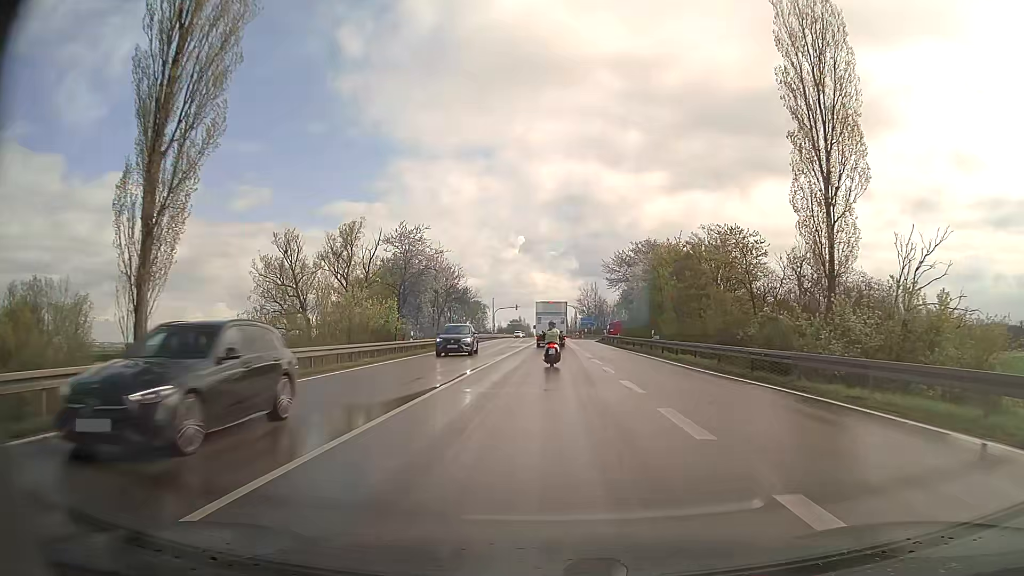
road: secondary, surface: asphalt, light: Day
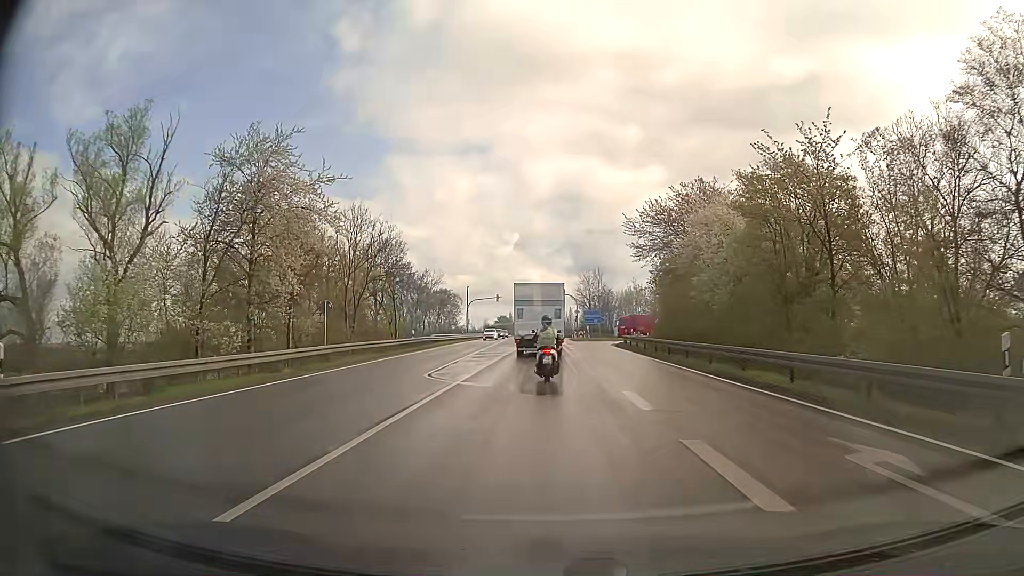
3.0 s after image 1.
(+0.2, +32.7) m; 0°
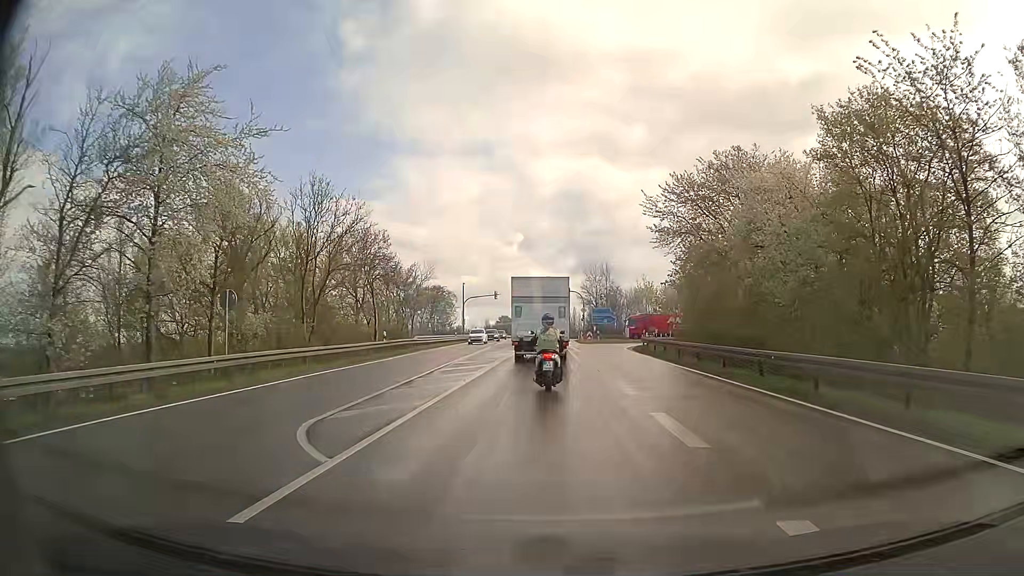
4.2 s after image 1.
(0.0, +9.3) m; 0°
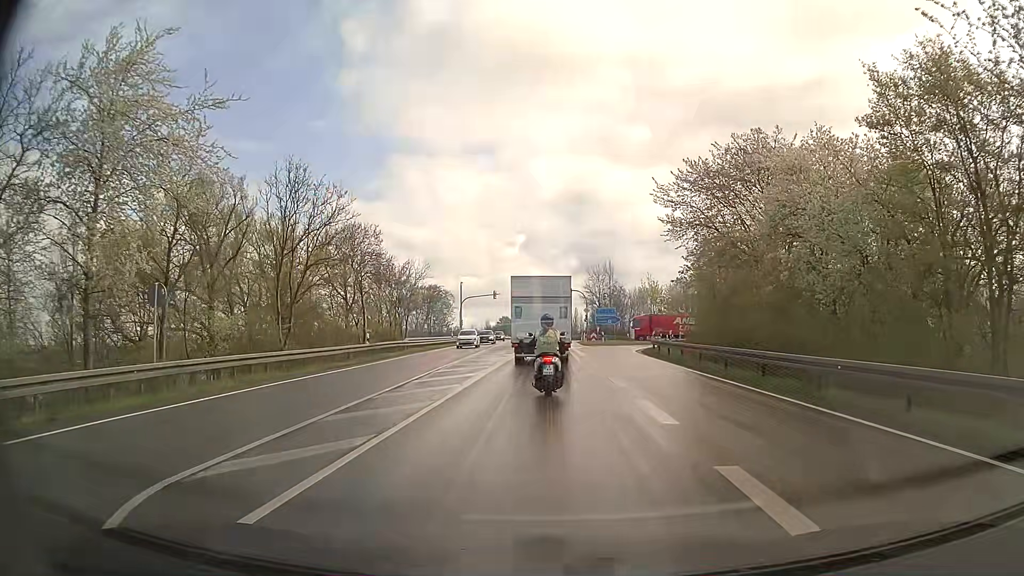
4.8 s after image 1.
(0.0, +4.0) m; 0°
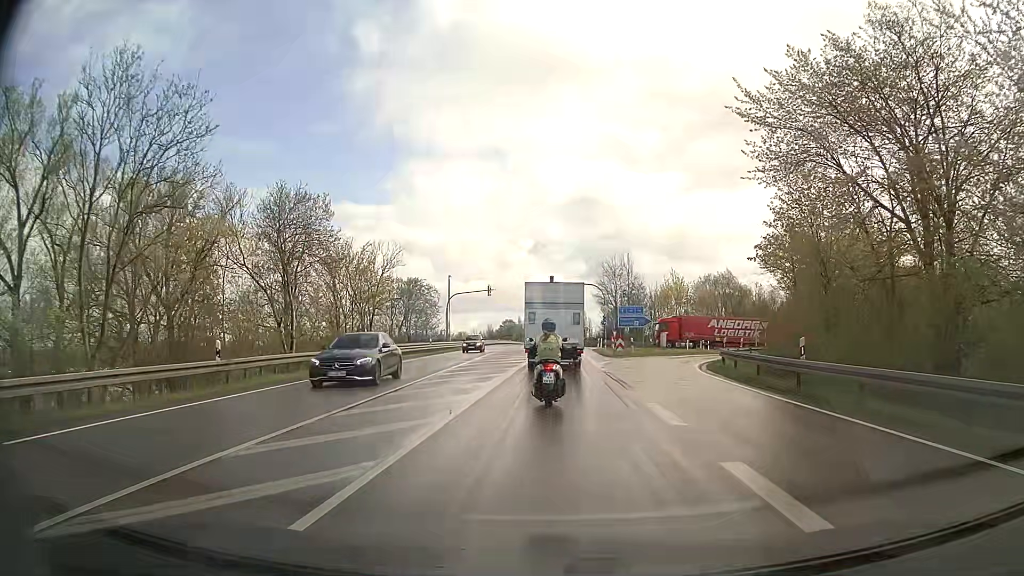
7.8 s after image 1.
(-0.1, +17.6) m; -1°
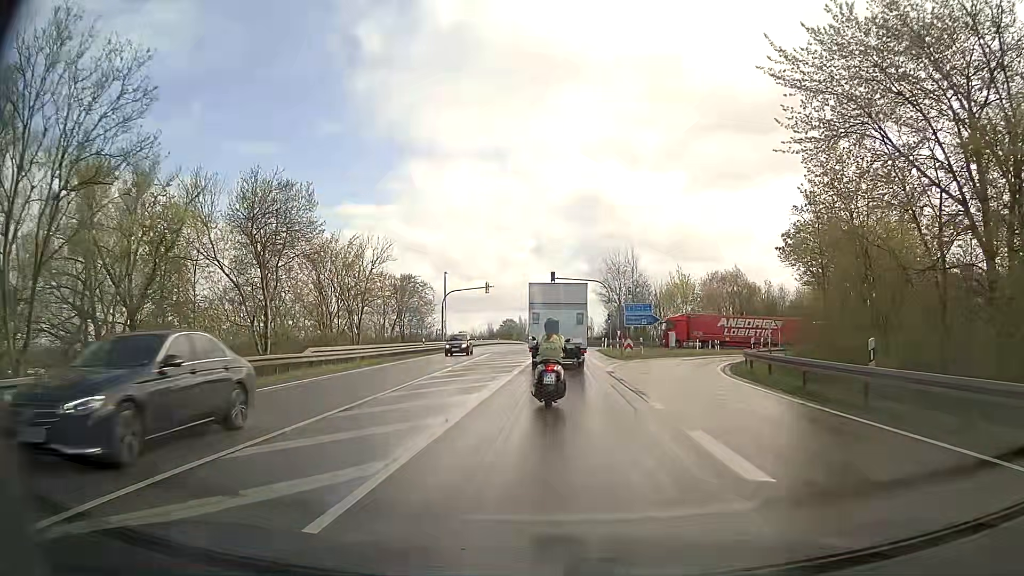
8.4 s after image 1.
(0.0, +3.9) m; 0°
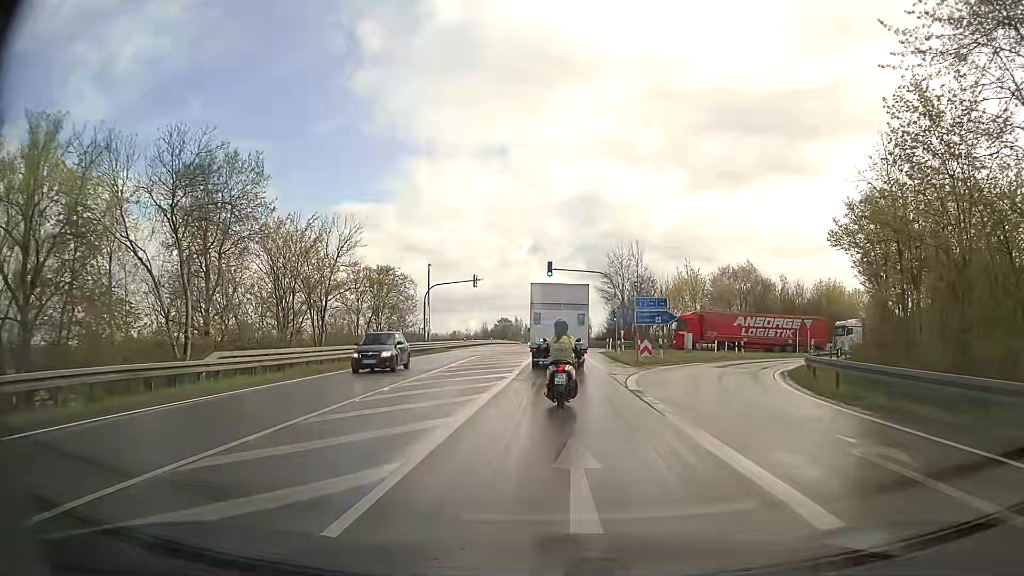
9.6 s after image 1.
(-0.1, +8.3) m; 0°
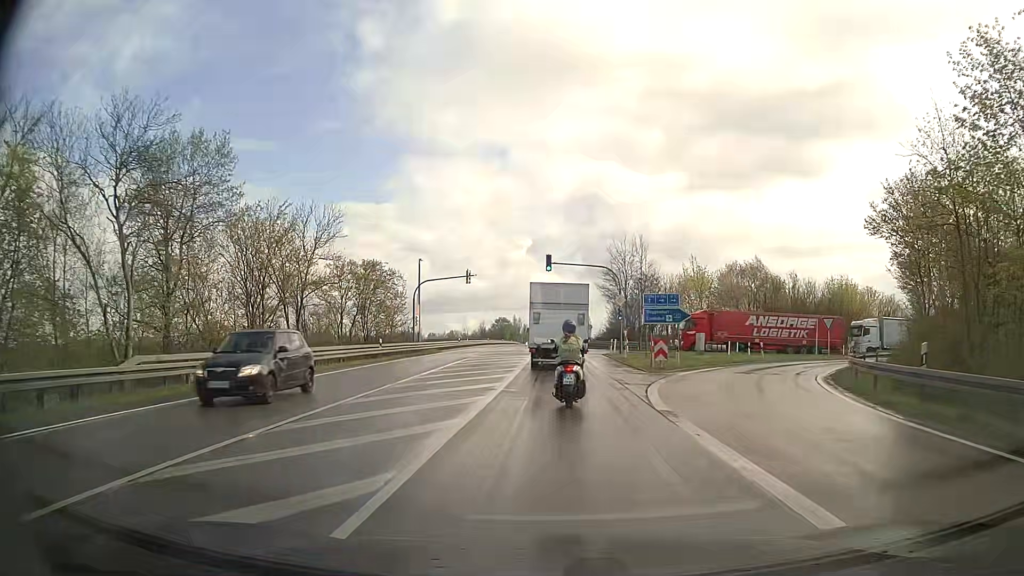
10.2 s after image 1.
(0.0, +4.5) m; -1°
(0, +10) (0, +20) (+1, +30) (+1, +40) (+1, +50) (+2, +60) (+2, +70) (+2, +80) (+2, +90) (+2, +100) m
